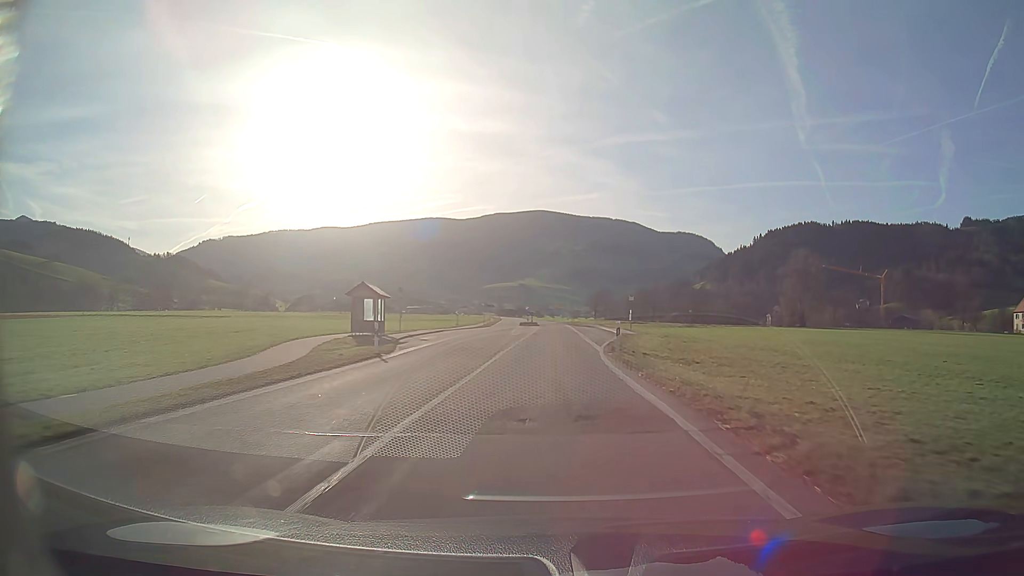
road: secondary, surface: asphalt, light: Day
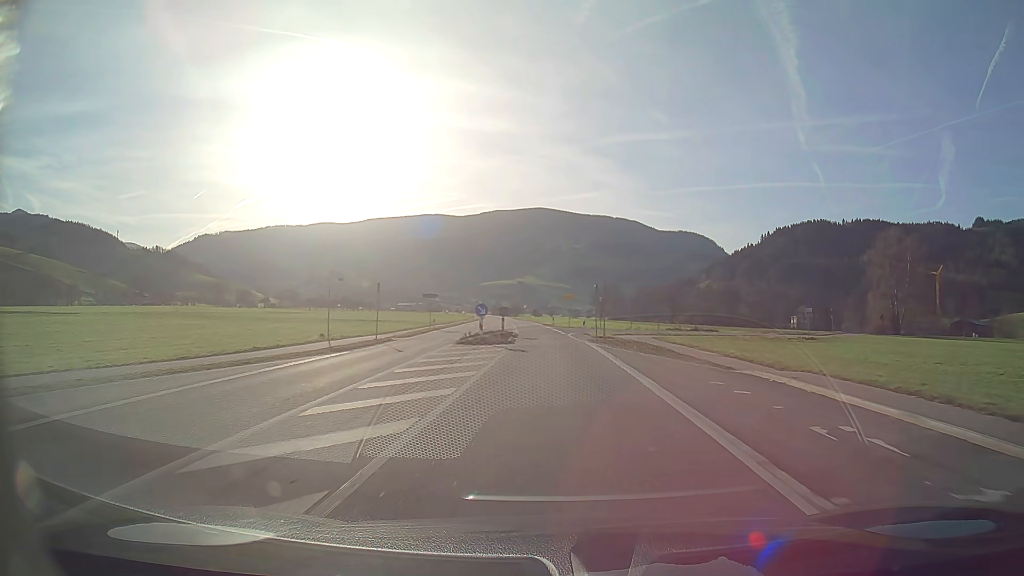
(0.0, +51.9) m; 0°
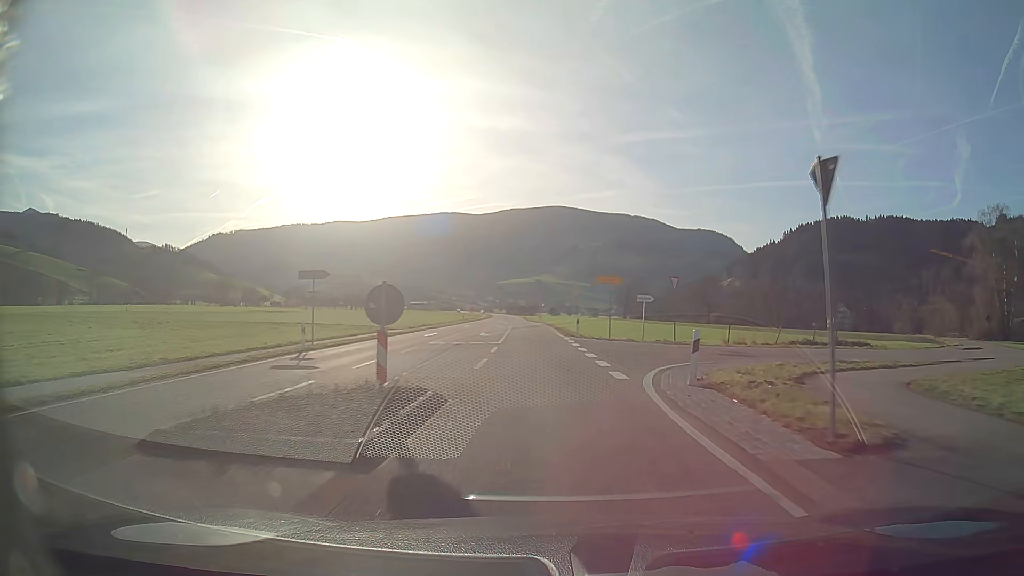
(-0.4, +31.2) m; -2°
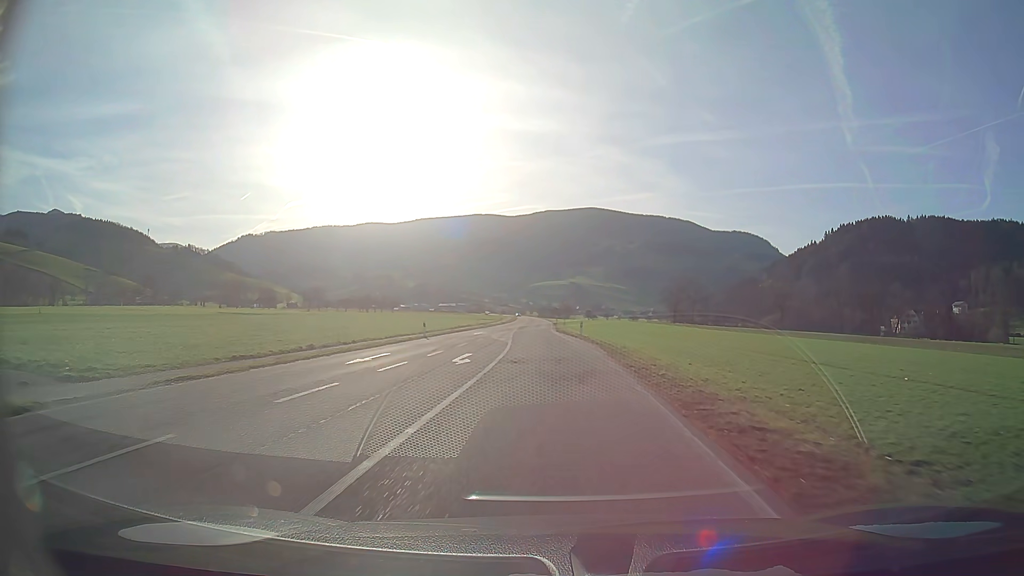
(-1.1, +41.5) m; -3°
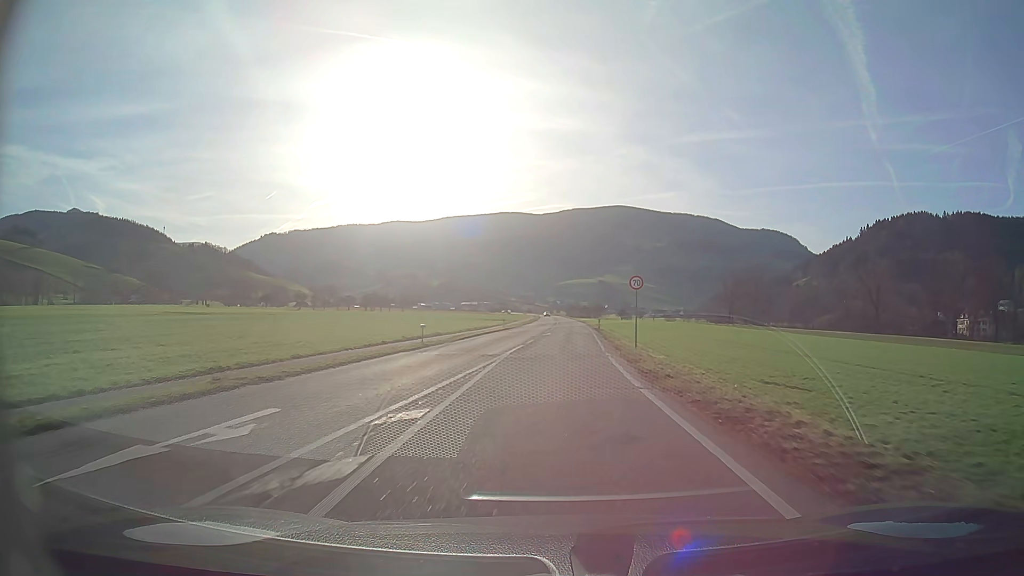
(-0.9, +41.6) m; -2°
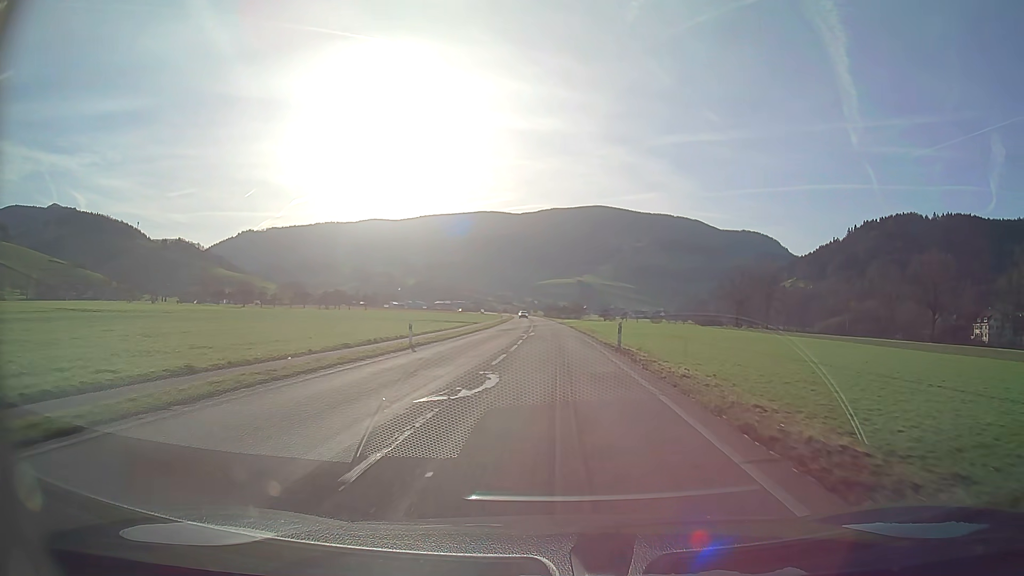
(+0.5, +31.3) m; +2°
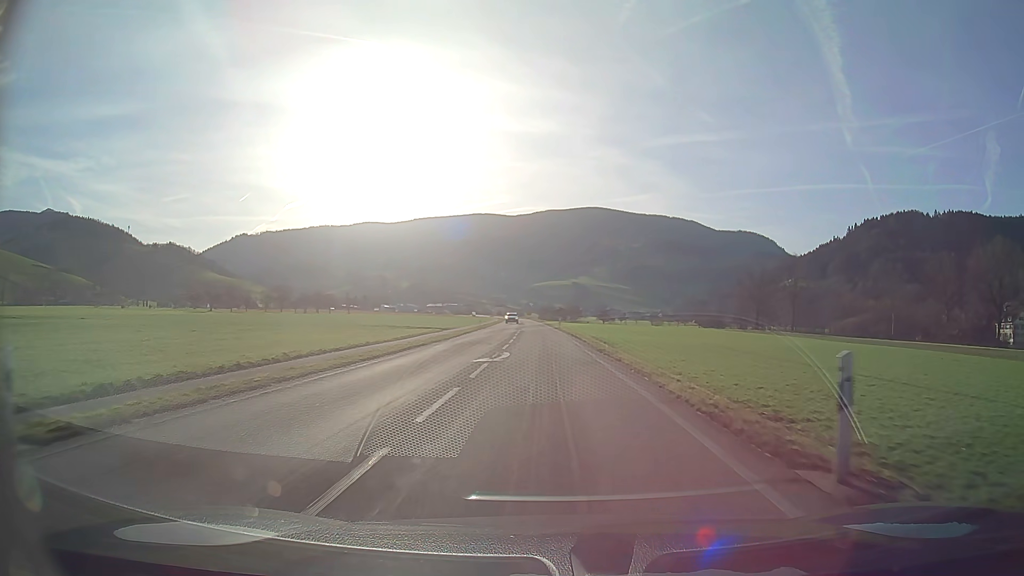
(0.0, +20.9) m; 0°
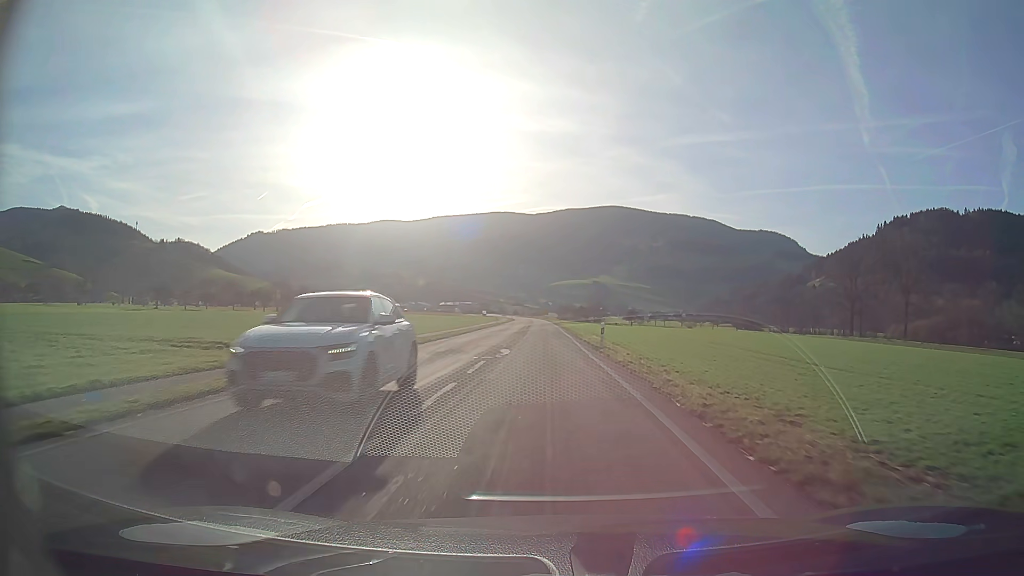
(-0.6, +41.7) m; -2°
(0, +10) (0, +20) (0, +30) (0, +40) (-1, +50) (-1, +60) (-1, +70) (-1, +80) (-1, +90) (-2, +100) m
